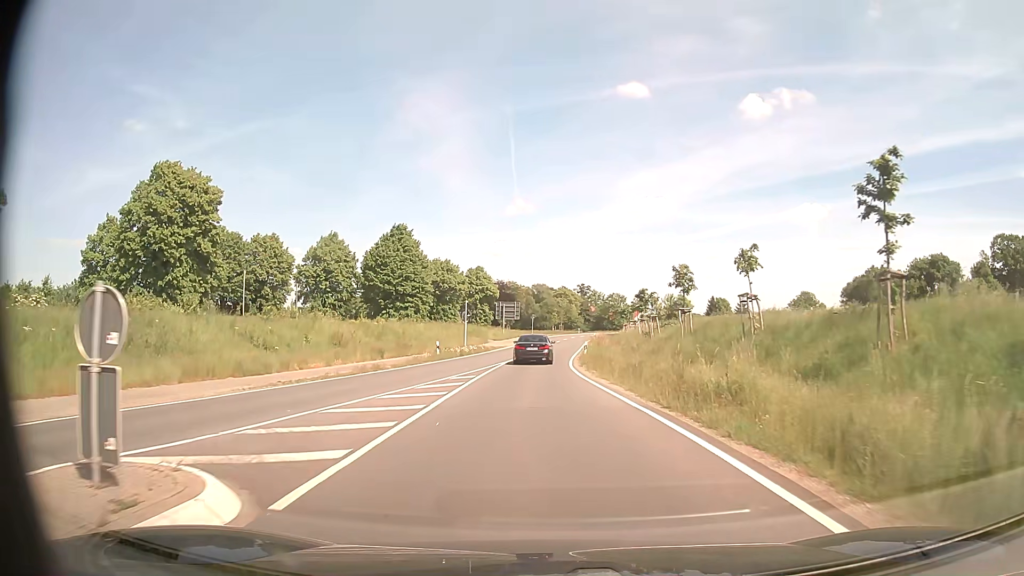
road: tertiary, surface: asphalt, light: Day
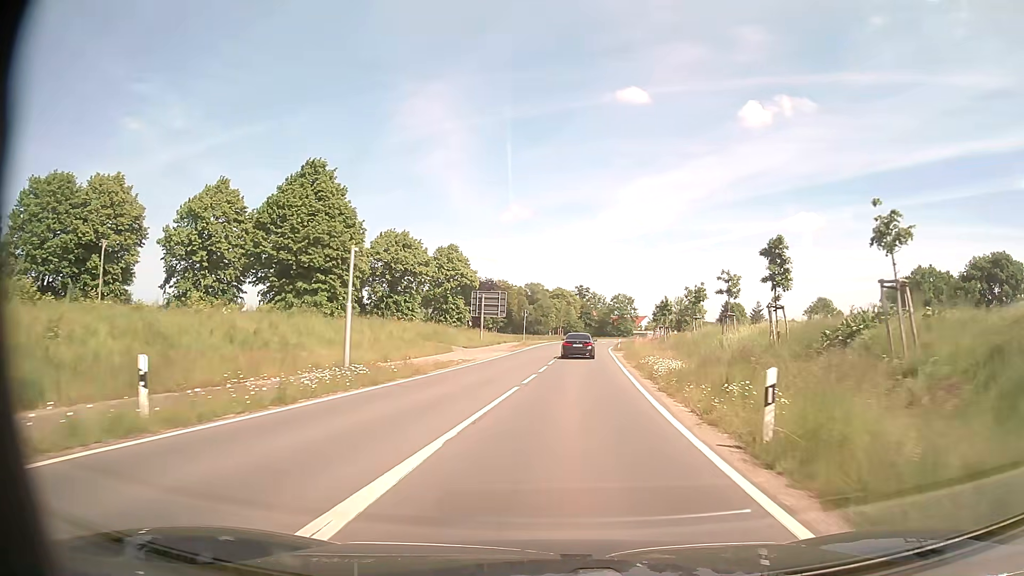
(-0.8, +31.5) m; 0°
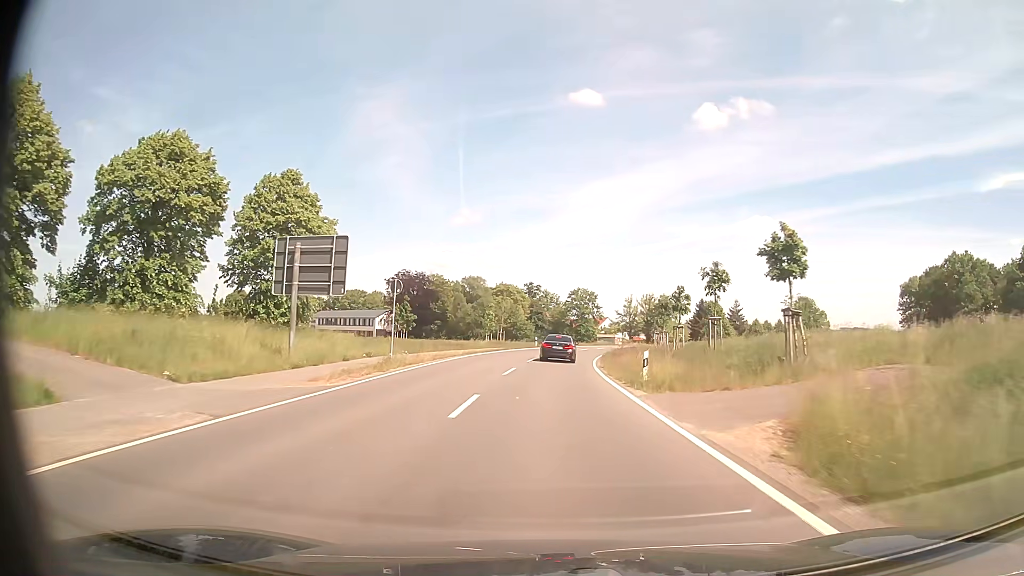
(+1.8, +39.0) m; +4°
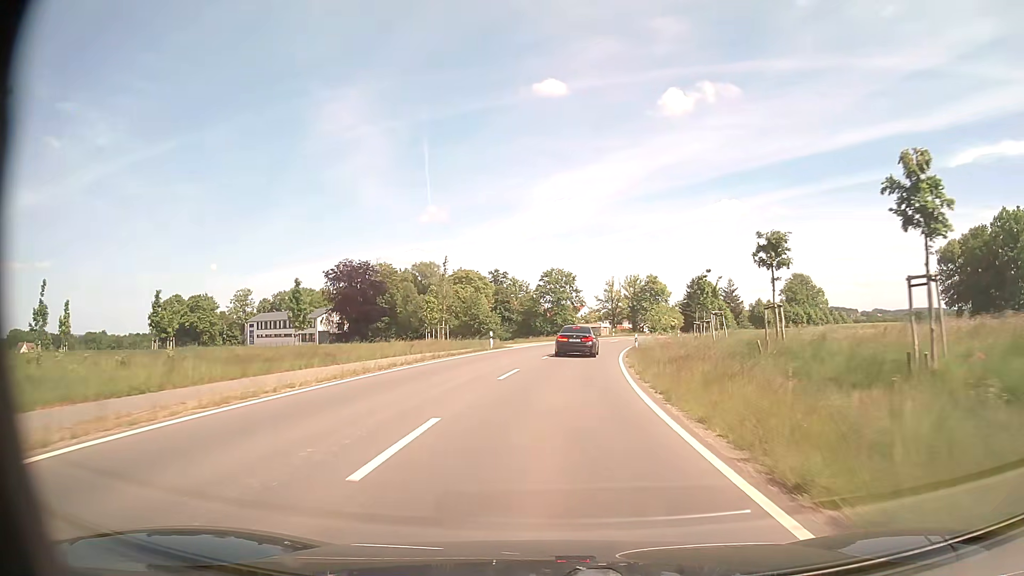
(+0.4, +28.8) m; +2°
